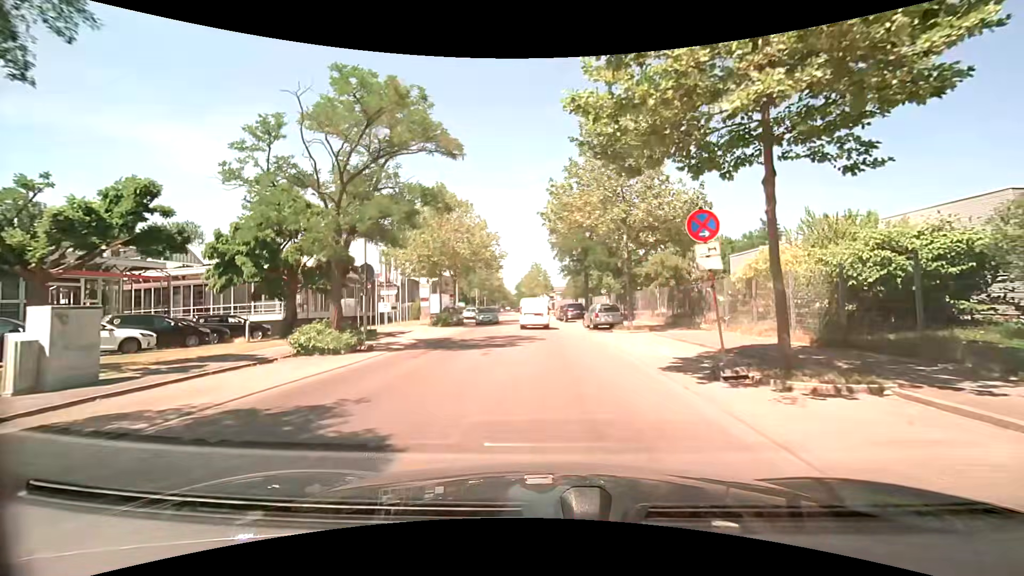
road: unclassified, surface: asphalt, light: Day
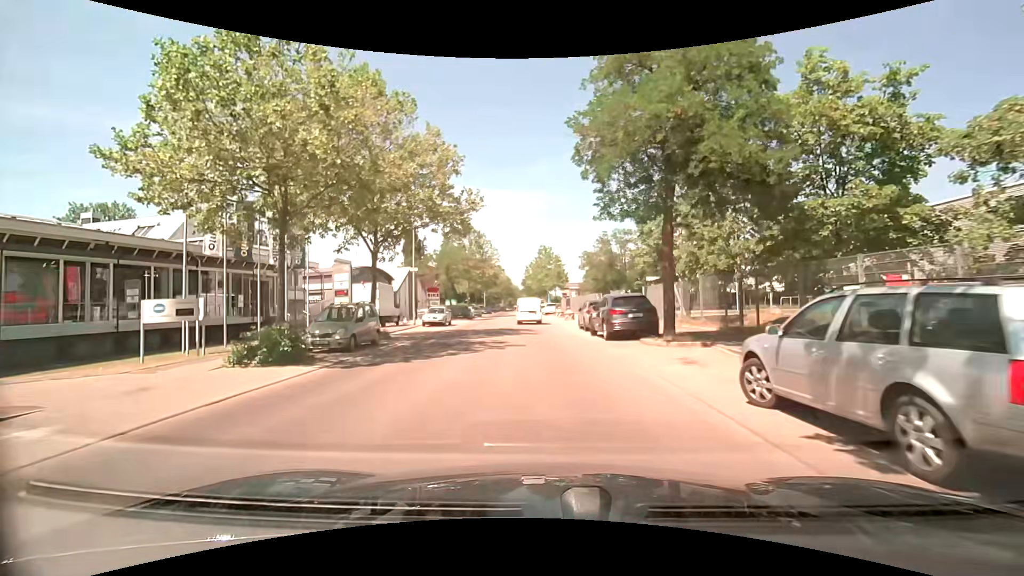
(+0.2, +24.0) m; -1°
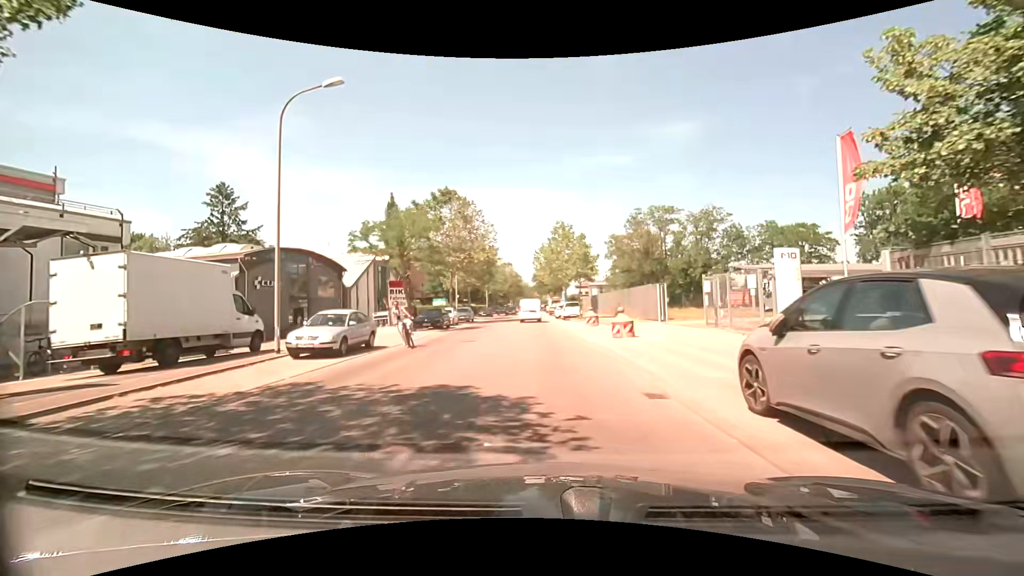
(-0.2, +20.9) m; -1°
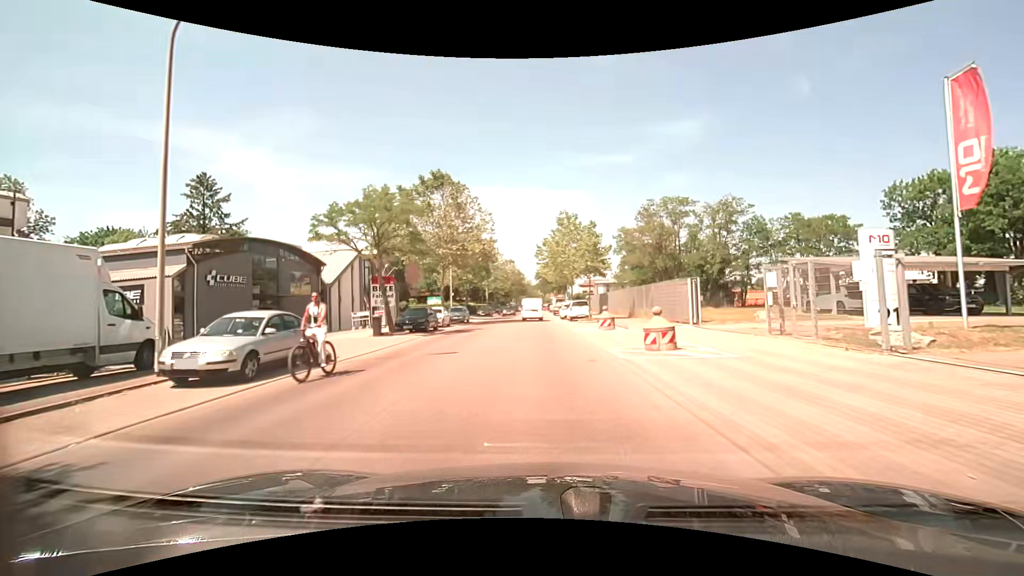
(-0.1, +5.3) m; -1°
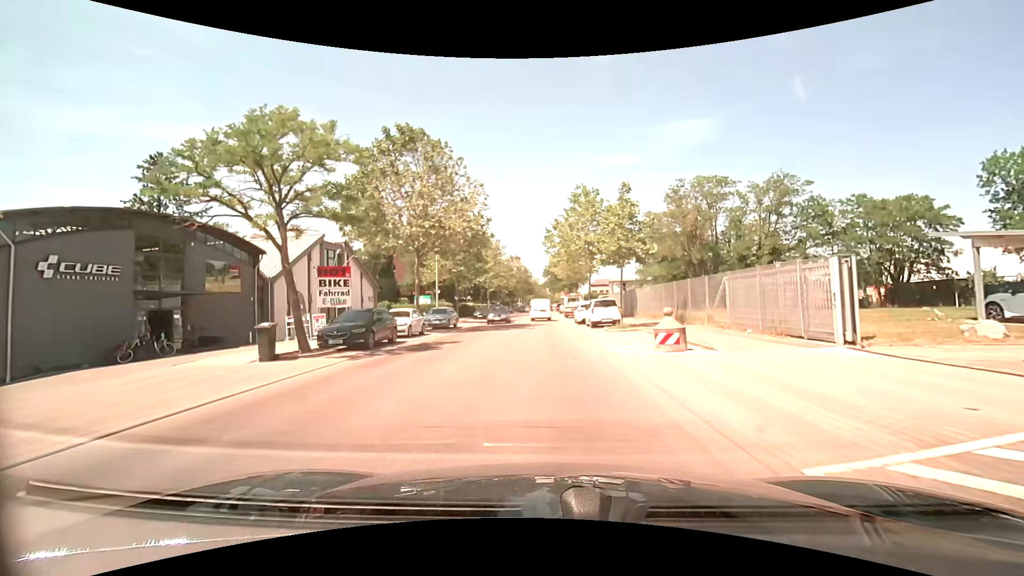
(-0.1, +10.6) m; -2°
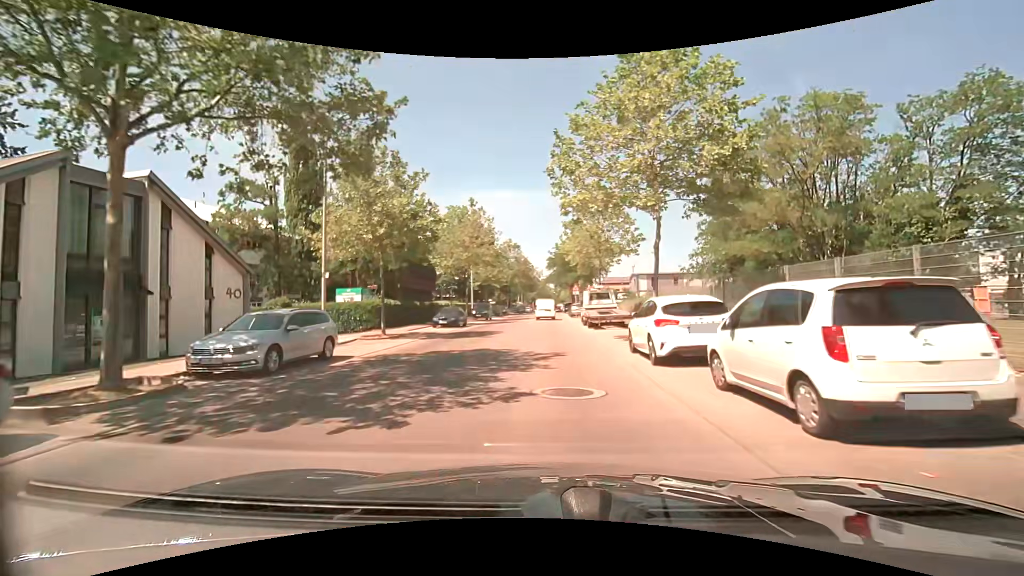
(0.0, +21.7) m; -1°
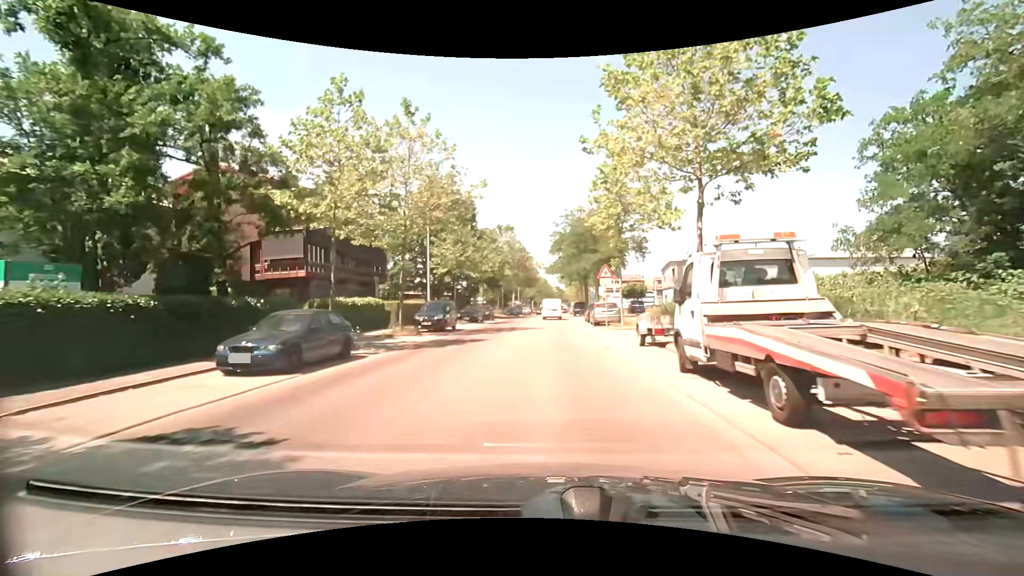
(+0.1, +22.2) m; 0°
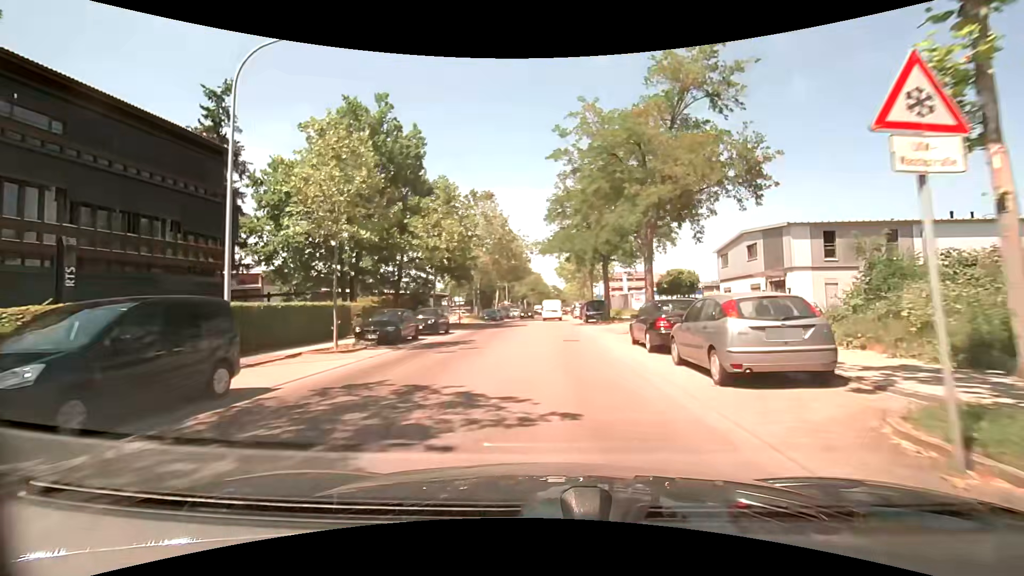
(+0.2, +21.9) m; +1°
(0, +10) (0, +20) (0, +30) (0, +40) (0, +50) (0, +60) (+1, +70) (+1, +80) (+2, +90) (+2, +100) m
